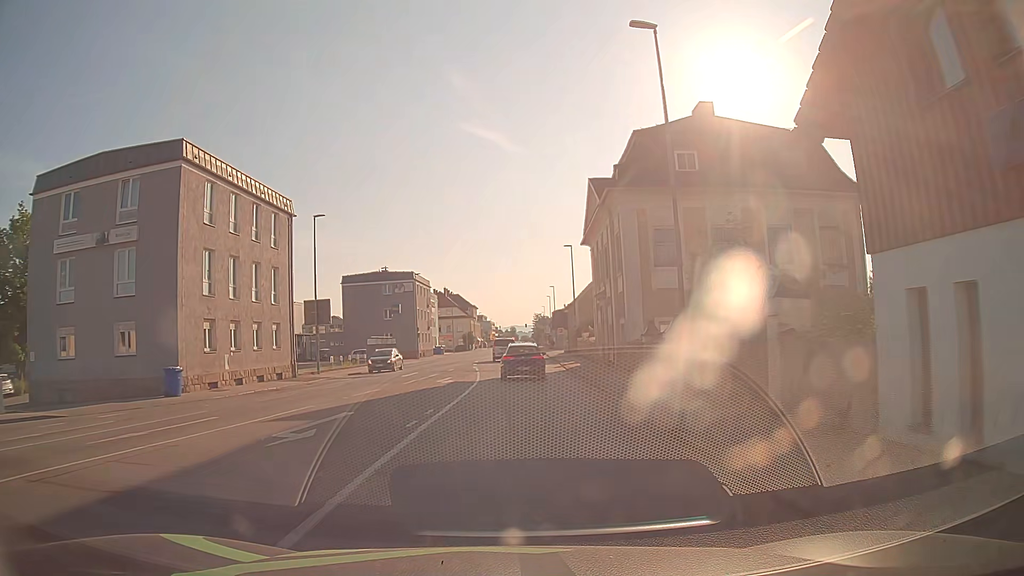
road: tertiary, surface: asphalt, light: Day
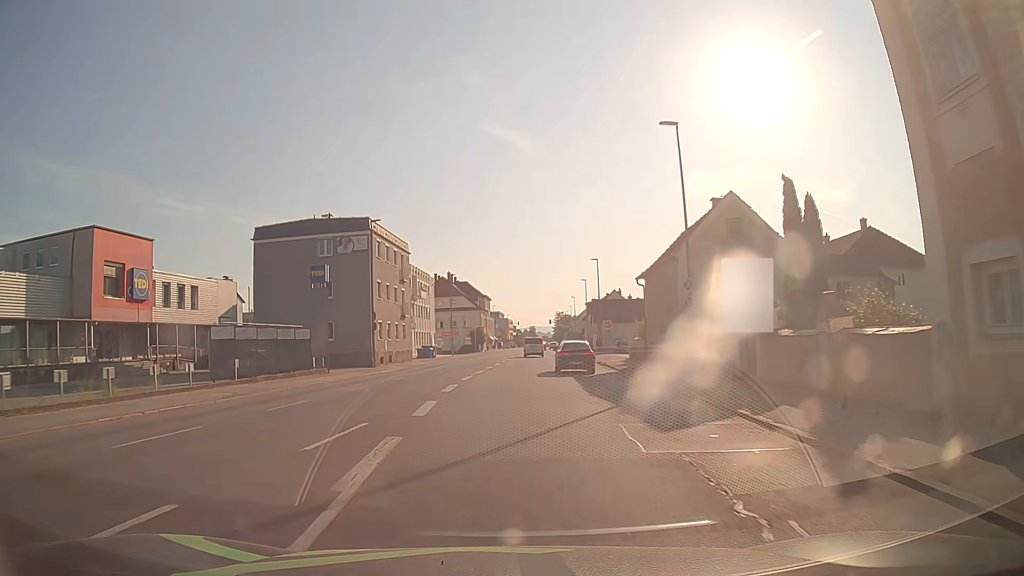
(+0.5, +35.3) m; 0°
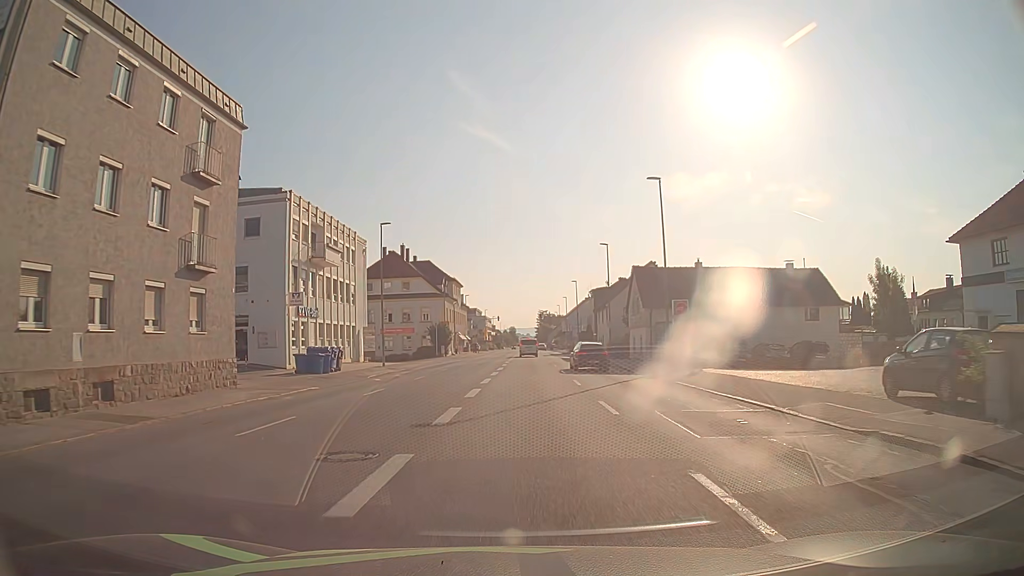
(+0.2, +37.6) m; +1°
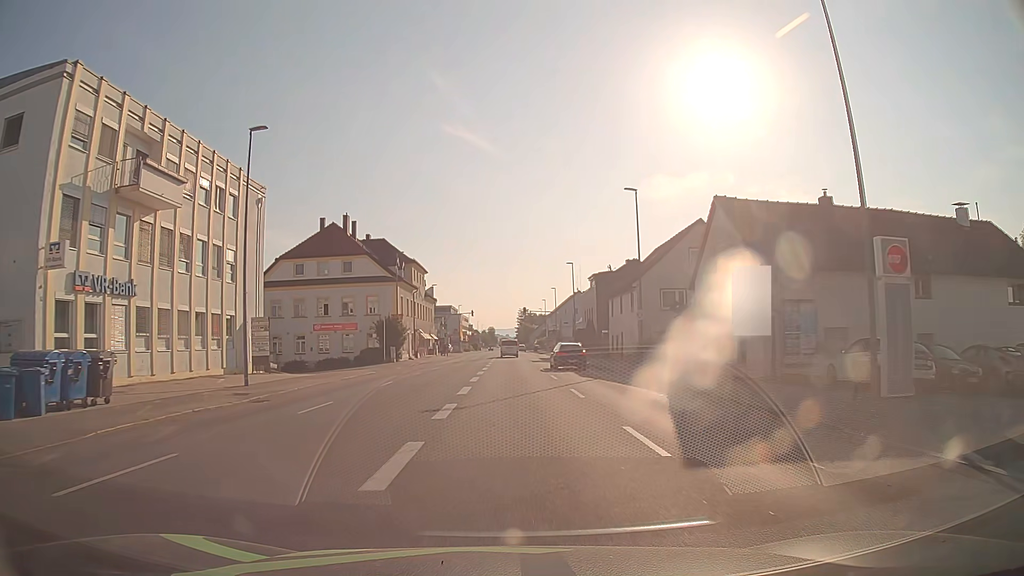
(+0.5, +23.0) m; +2°
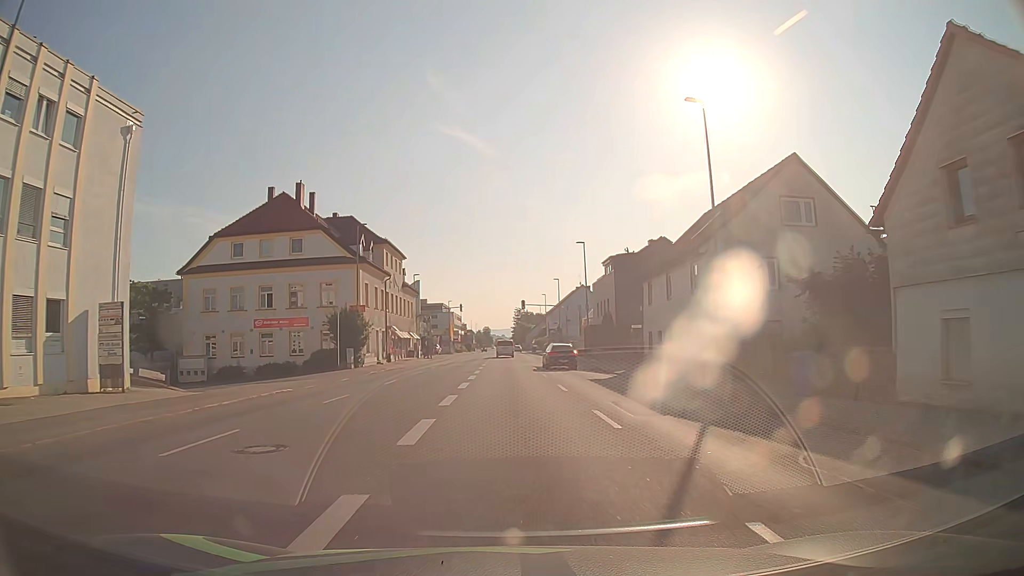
(+0.1, +15.4) m; 0°
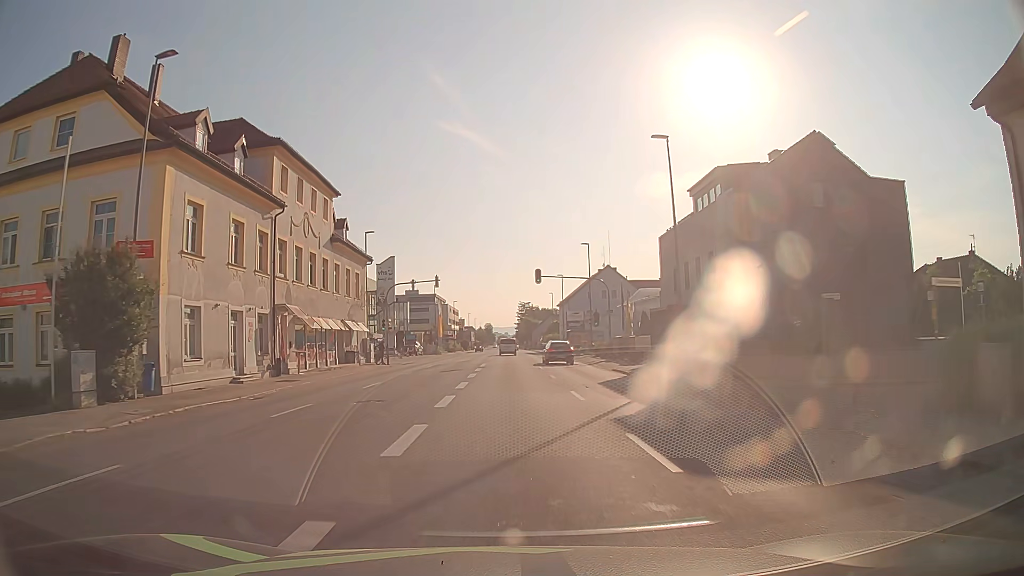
(-0.1, +31.0) m; 0°
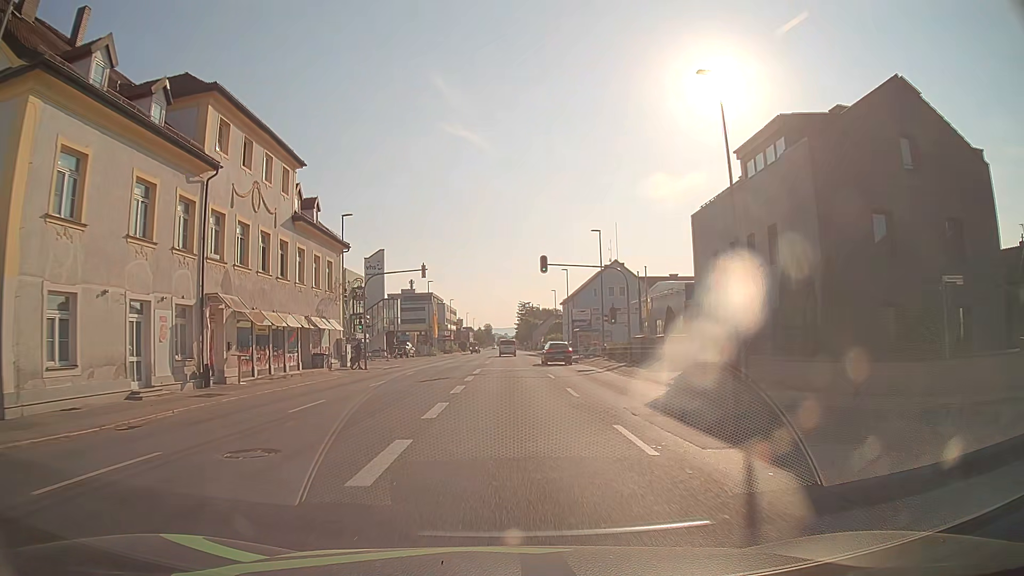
(0.0, +7.8) m; 0°
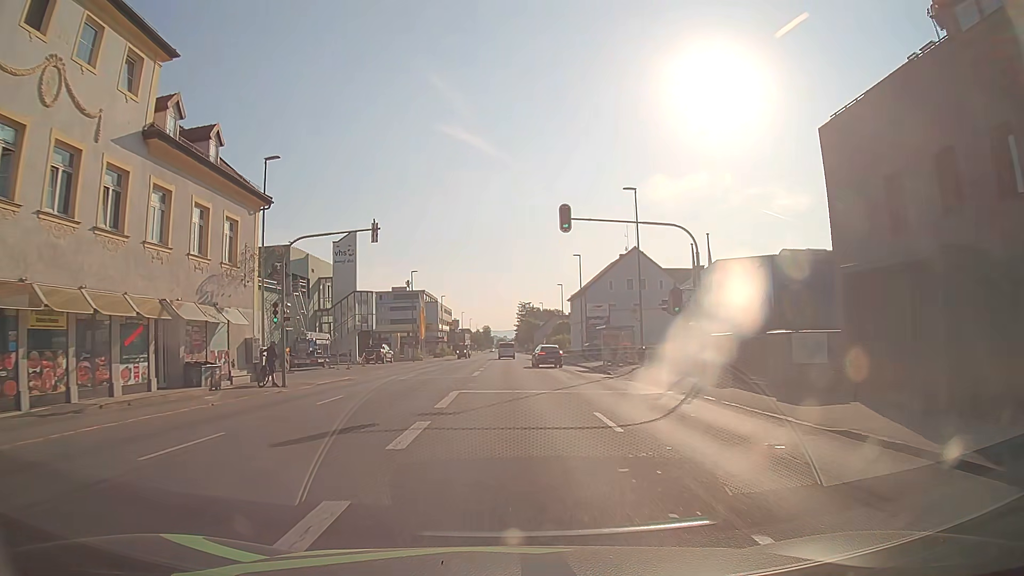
(0.0, +15.6) m; 0°
(0, +10) (0, +20) (0, +30) (0, +40) (0, +50) (0, +60) (0, +70) (0, +80) (0, +90) (0, +100) m
